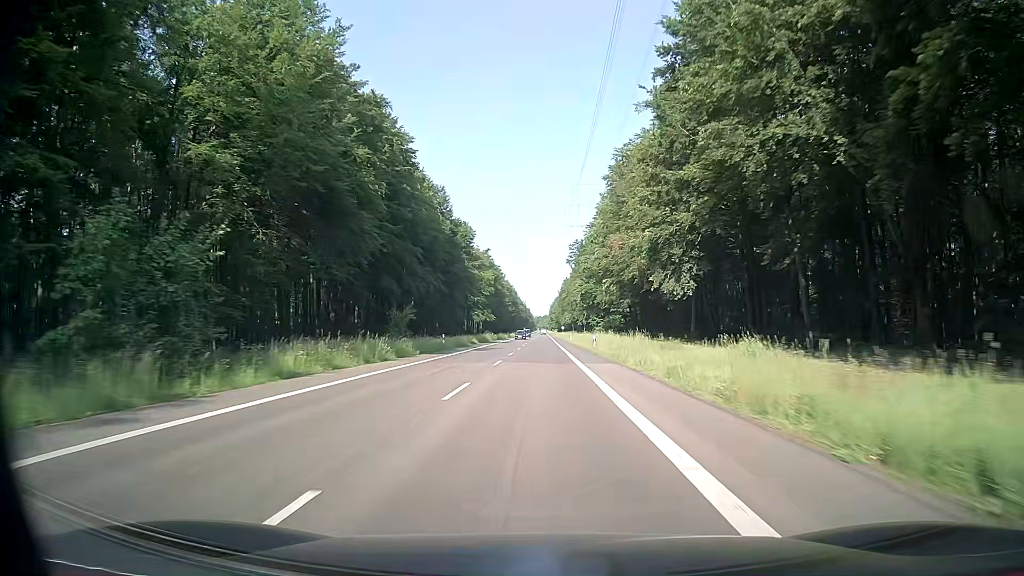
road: secondary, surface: asphalt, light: Day
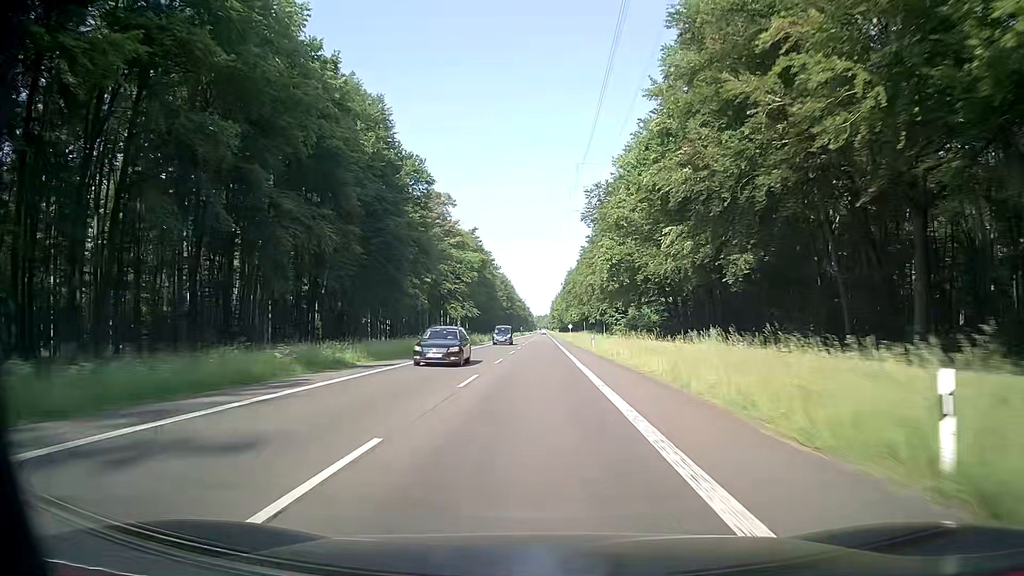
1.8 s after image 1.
(0.0, +46.2) m; 0°
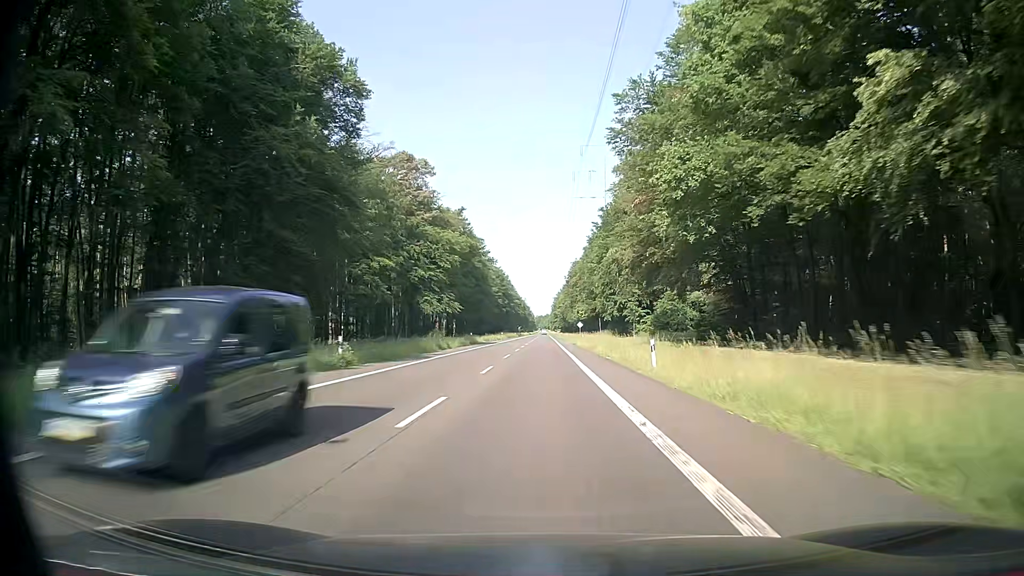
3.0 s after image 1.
(-0.1, +30.8) m; 0°
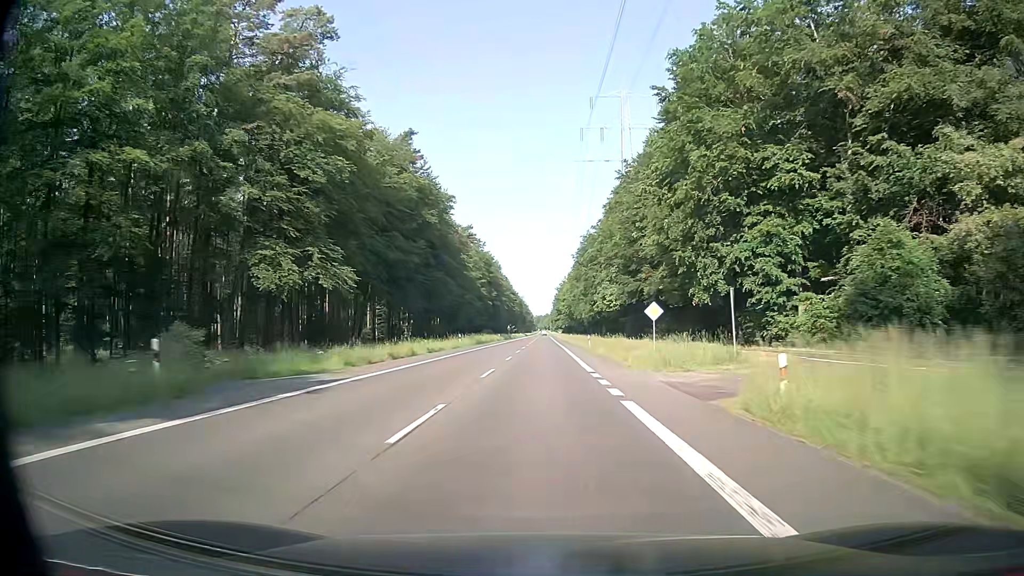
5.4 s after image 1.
(-0.1, +61.3) m; 0°
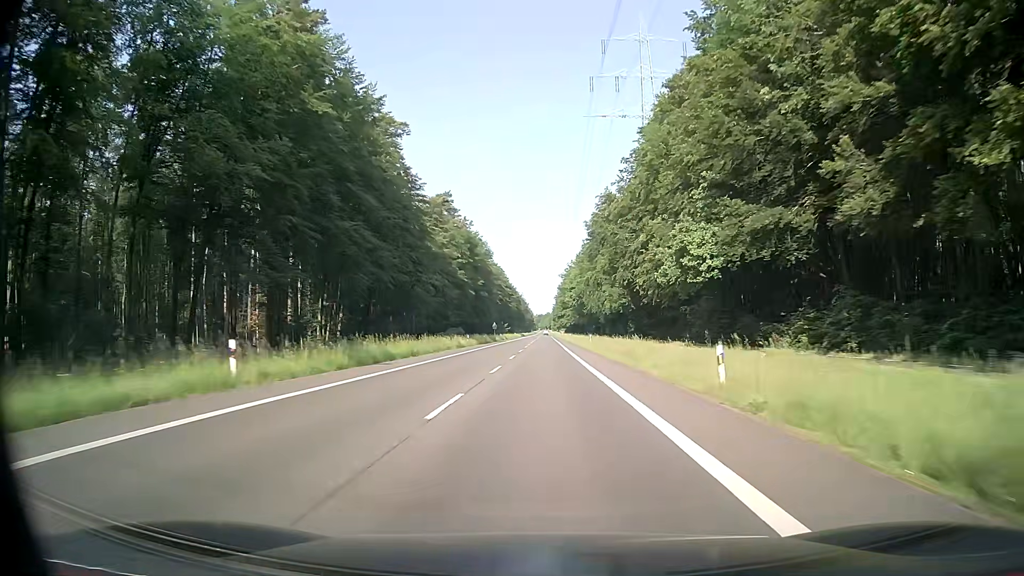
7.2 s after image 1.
(-0.1, +45.9) m; 0°
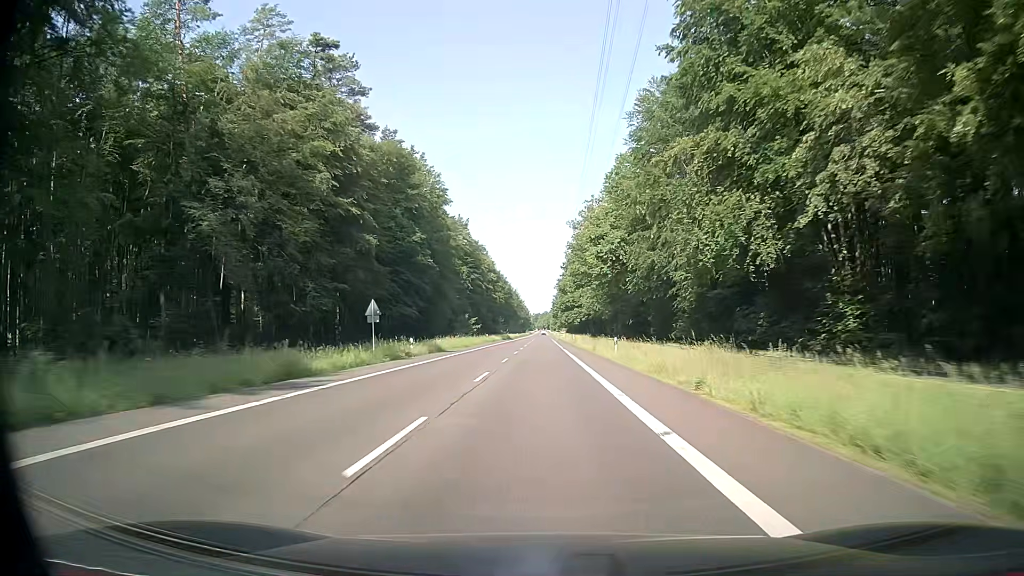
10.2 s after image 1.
(+0.3, +76.1) m; 0°
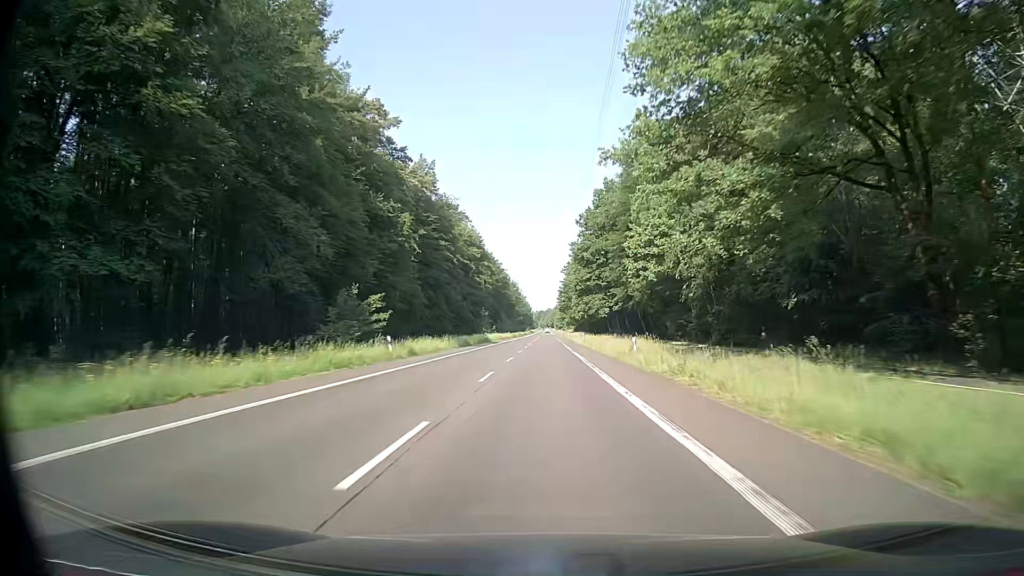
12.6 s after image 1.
(-0.2, +60.7) m; 0°
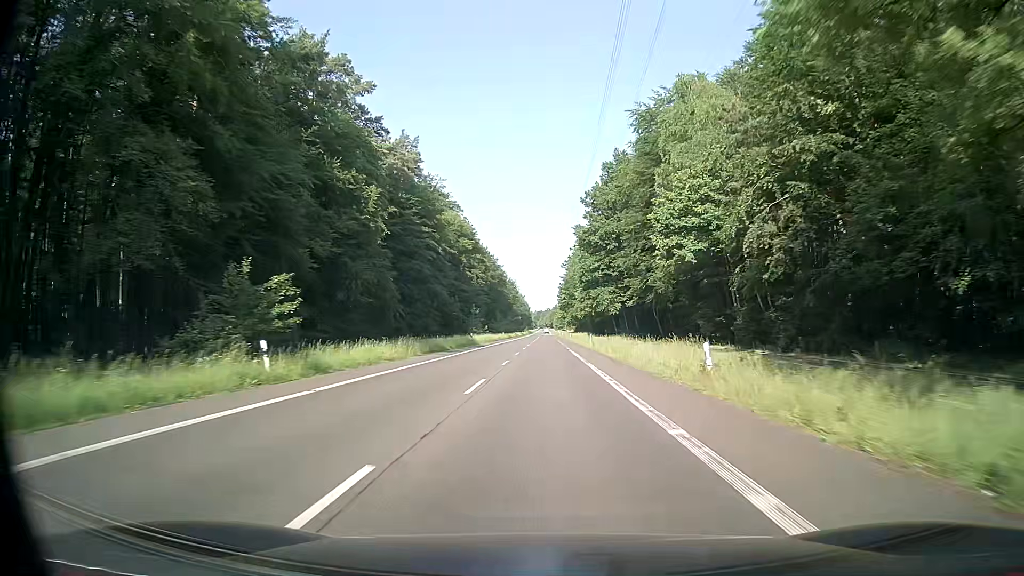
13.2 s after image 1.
(0.0, +15.1) m; 0°
(0, +10) (0, +20) (0, +30) (0, +40) (0, +50) (0, +60) (0, +70) (0, +80) (0, +90) (0, +100) m
